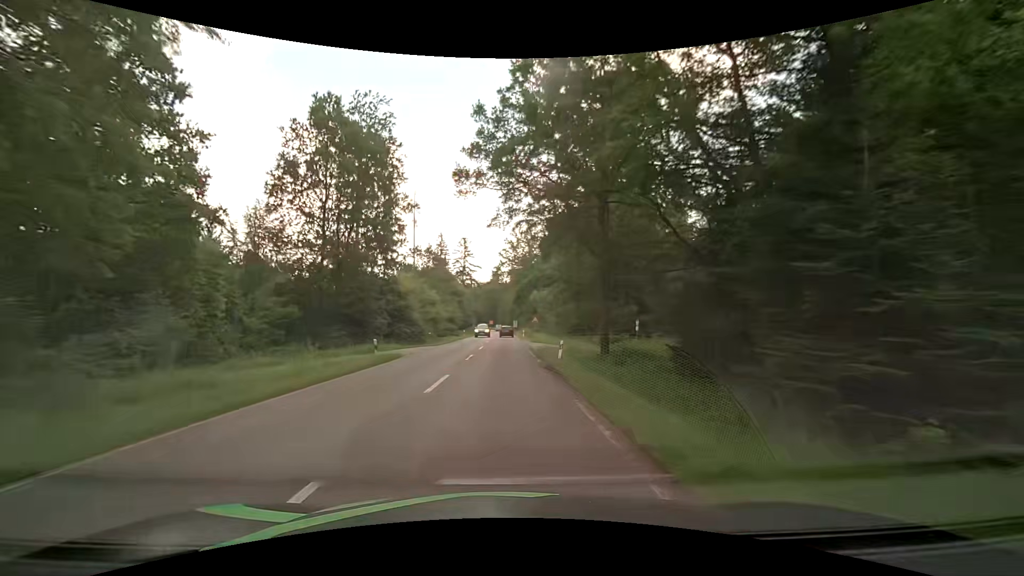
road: secondary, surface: asphalt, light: Day
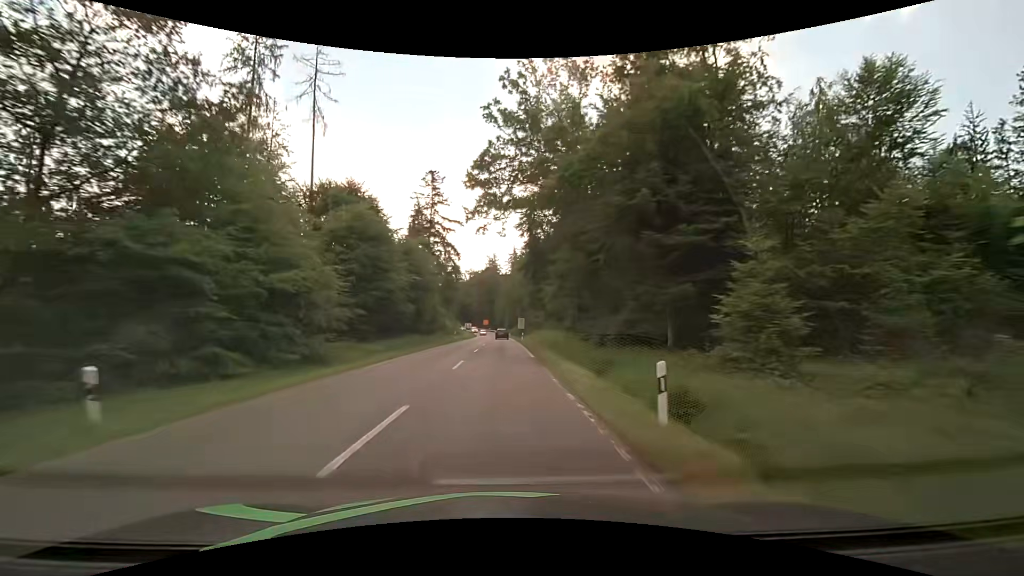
(-0.5, +62.1) m; 0°
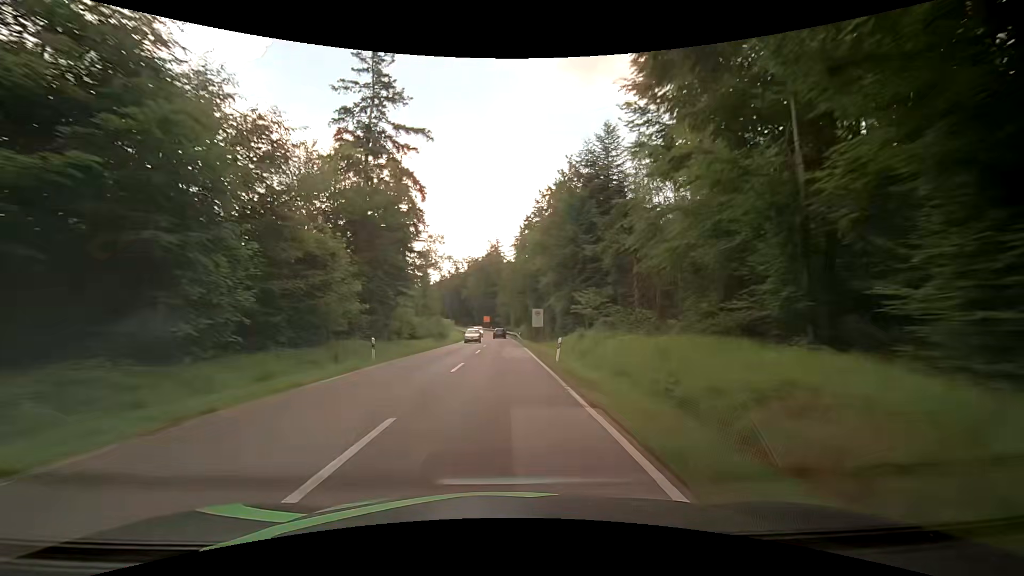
(-0.2, +37.4) m; 0°
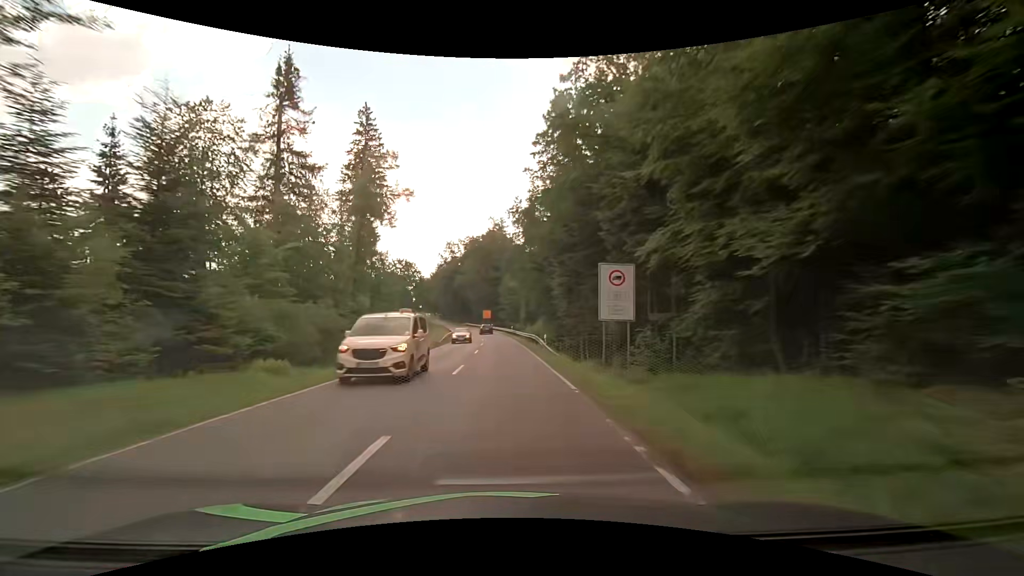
(-0.5, +37.5) m; -2°
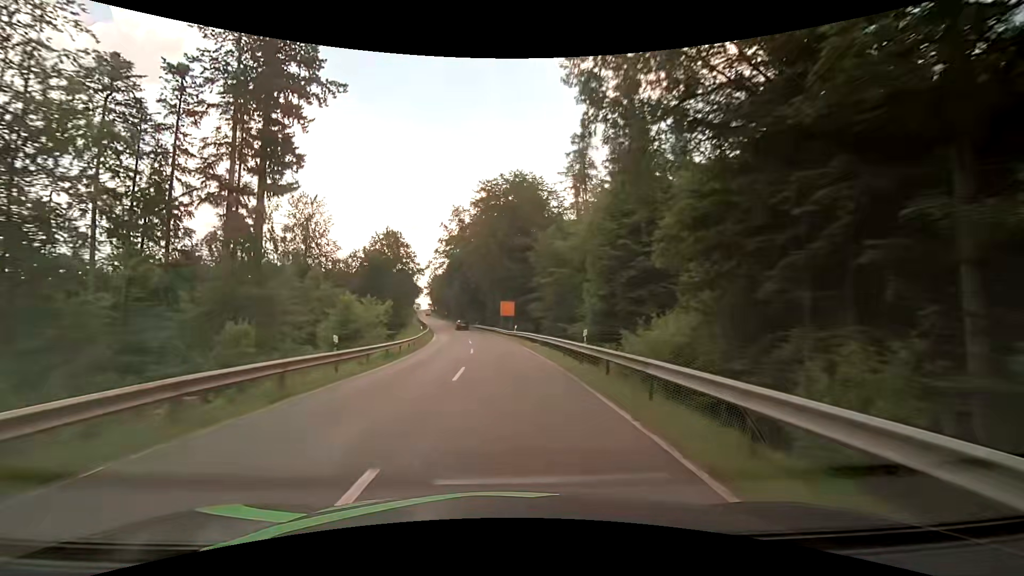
(-0.6, +49.9) m; -3°
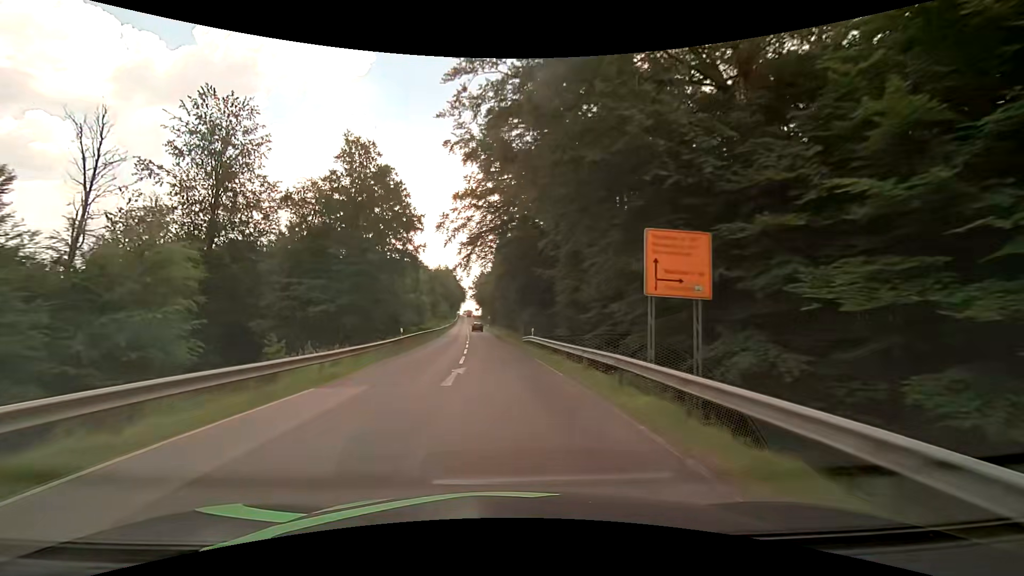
(-2.1, +49.8) m; -6°
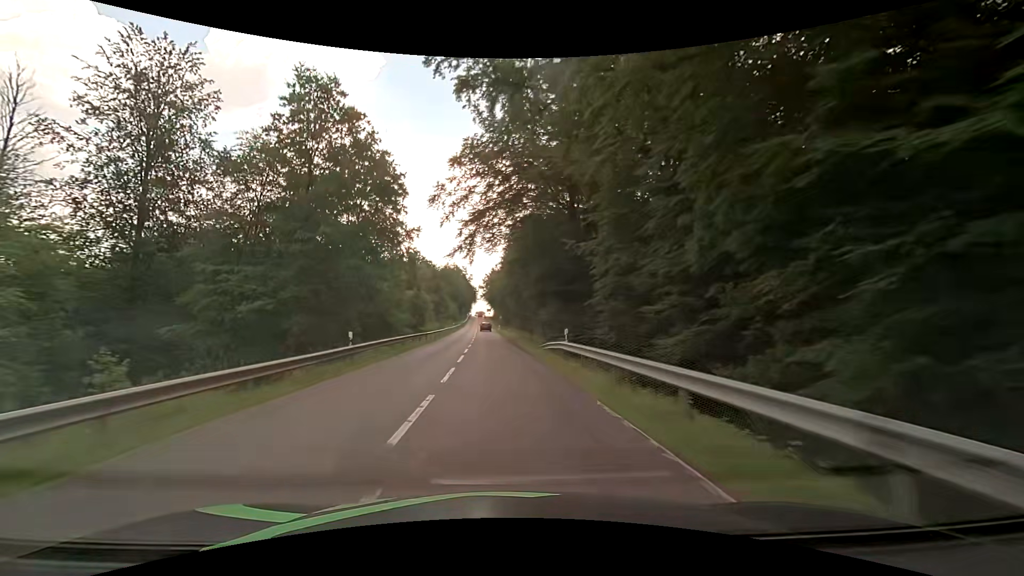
(-0.1, +12.4) m; -1°
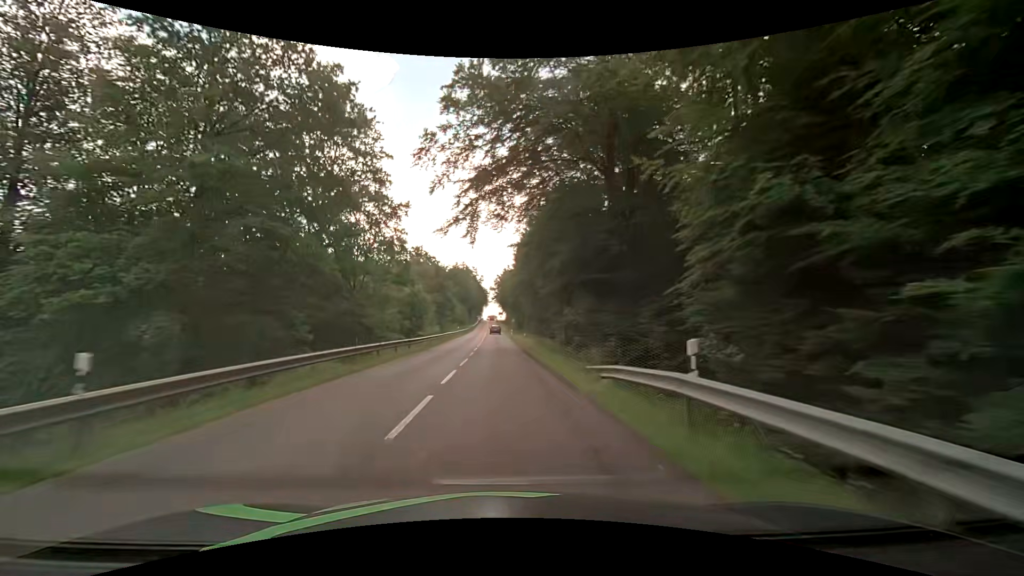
(-0.2, +12.4) m; -2°
(0, +10) (0, +20) (0, +30) (-1, +40) (-1, +50) (-1, +60) (-2, +70) (-2, +80) (-2, +90) (-3, +100) m
